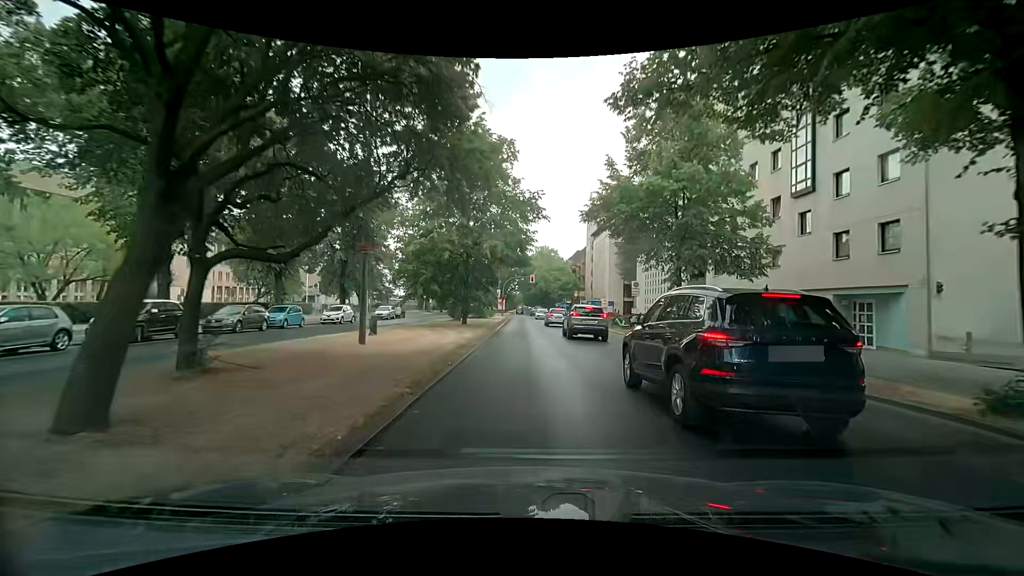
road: primary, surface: asphalt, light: Day
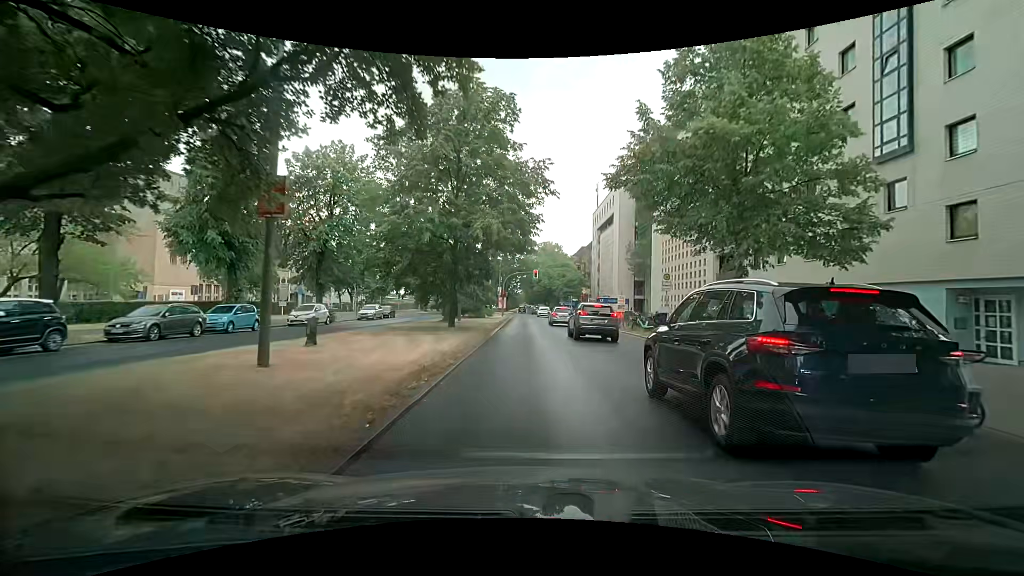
(-0.2, +6.1) m; -1°
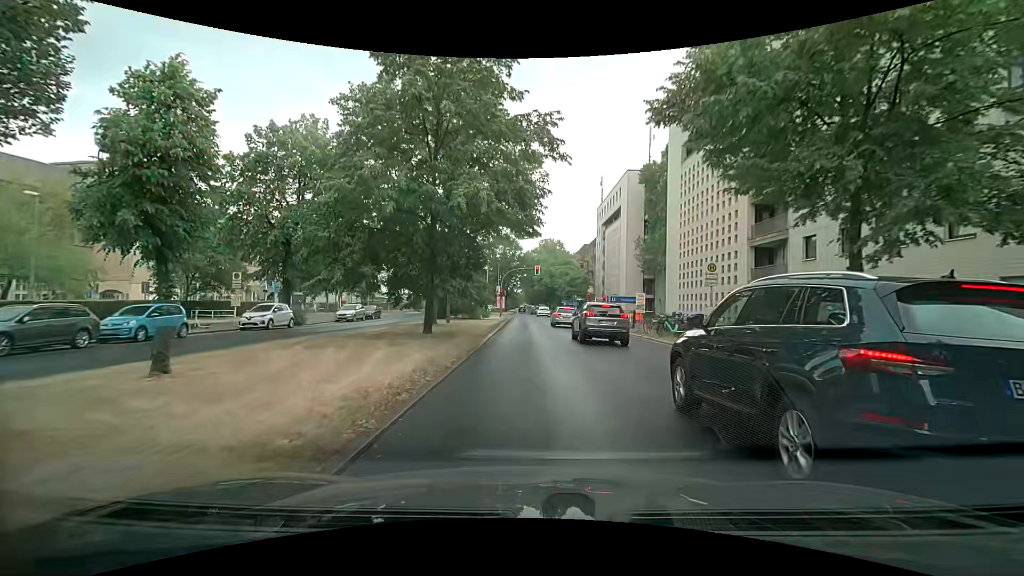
(-0.1, +5.9) m; -3°
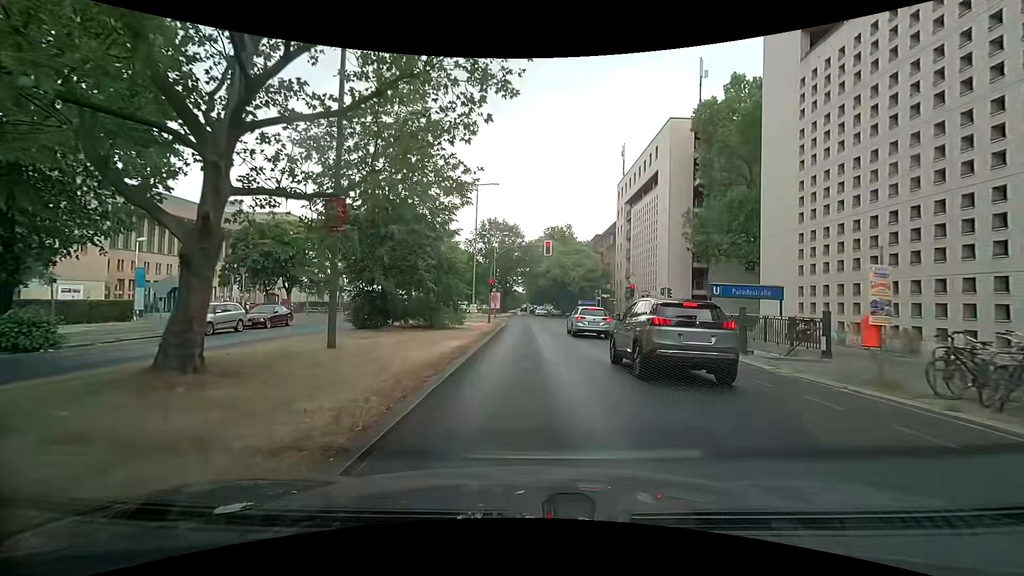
(+0.5, +20.1) m; +1°
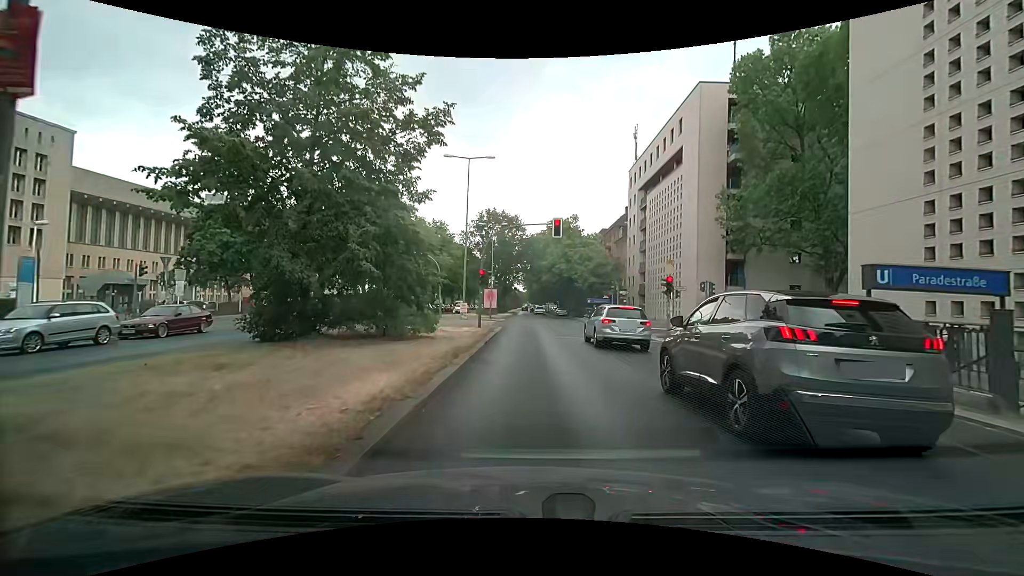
(+0.1, +8.3) m; +1°
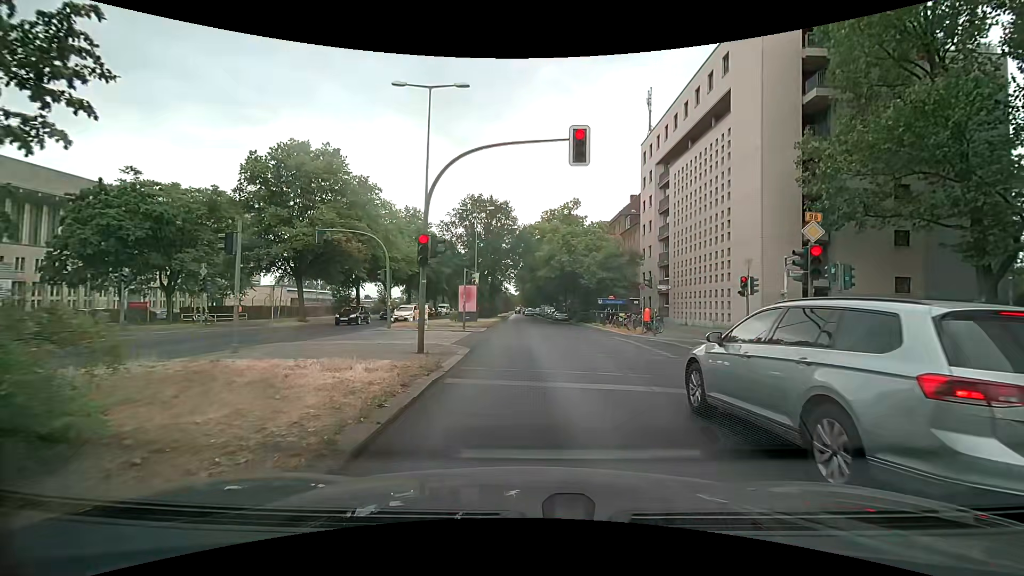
(0.0, +13.2) m; -1°
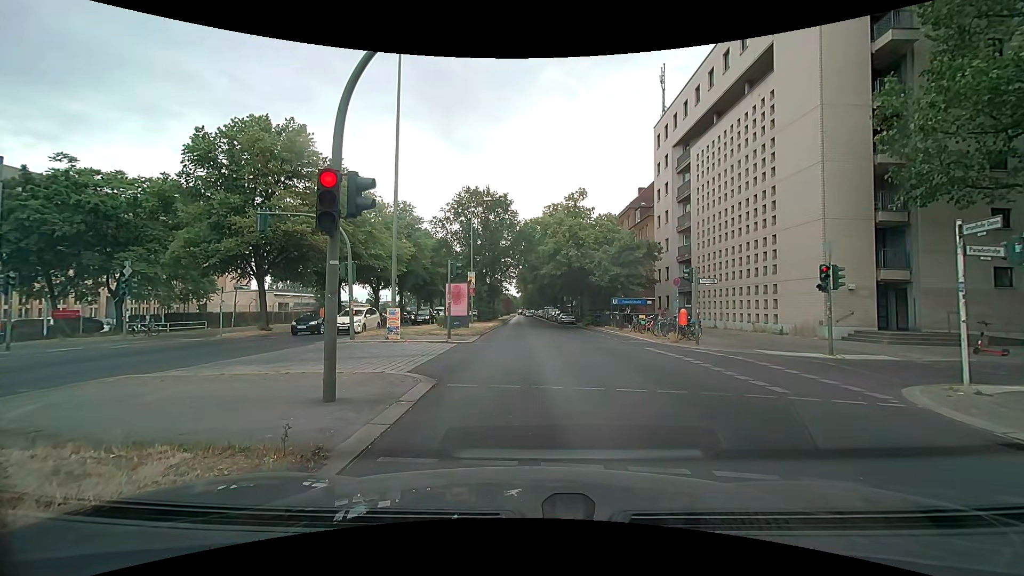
(+0.1, +5.7) m; -2°
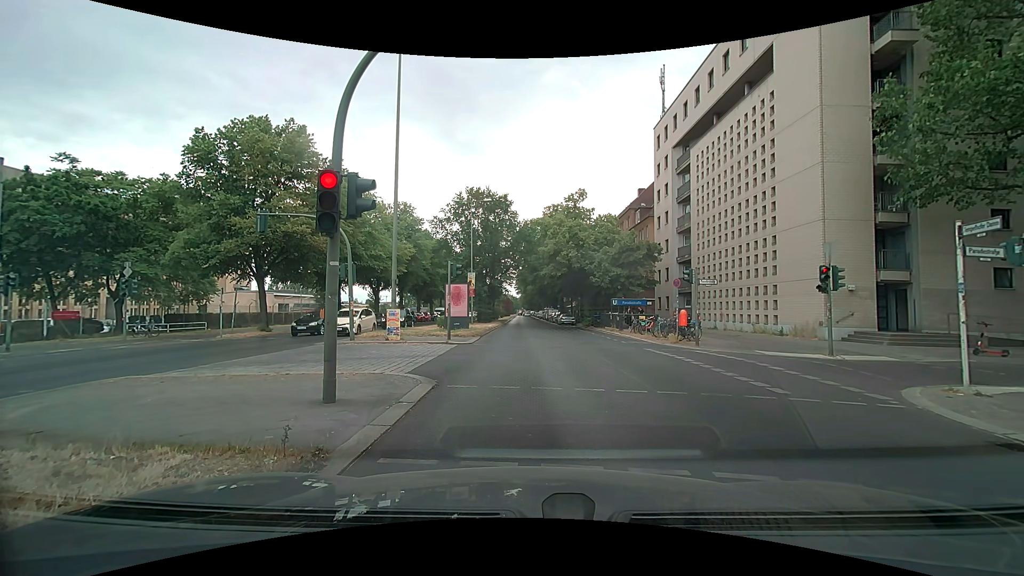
(0.0, +0.1) m; 0°
(0, +10) (+1, +20) (+1, +30) (+1, +40) (+2, +50) (+2, +60) (+3, +70) (+3, +80) (+4, +90) (+4, +100) m
